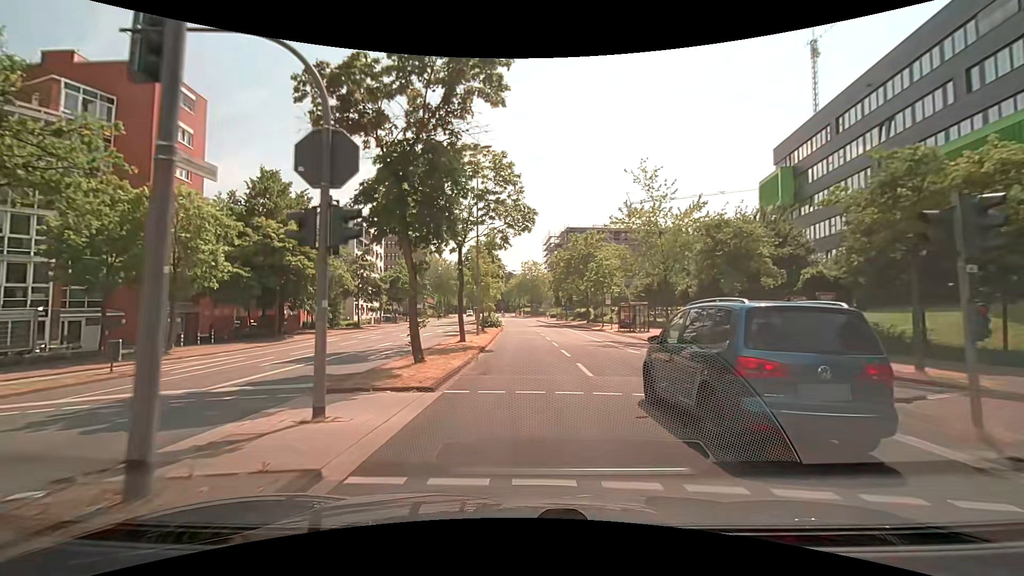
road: unclassified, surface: asphalt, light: Day
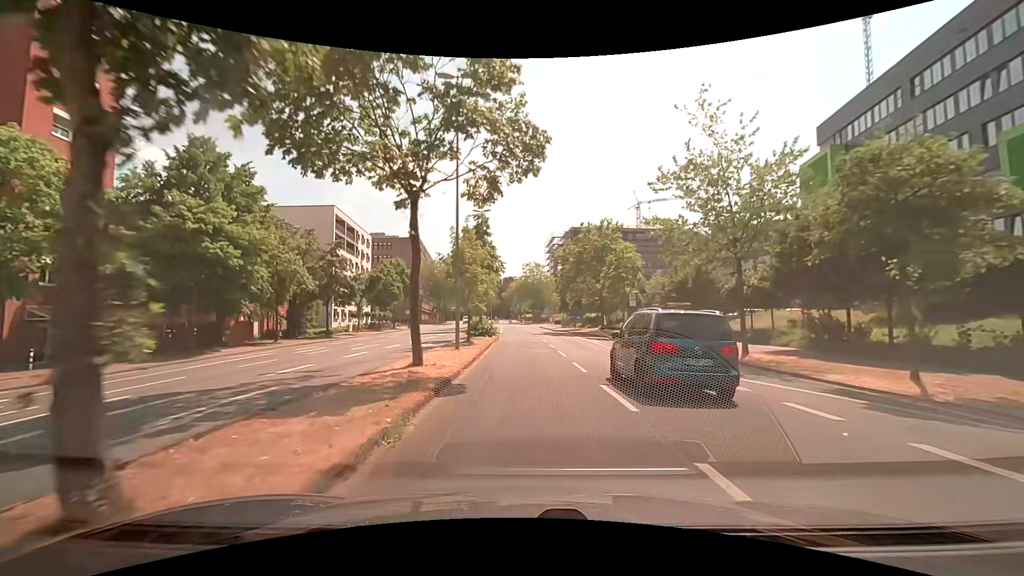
(0.0, +10.5) m; 0°
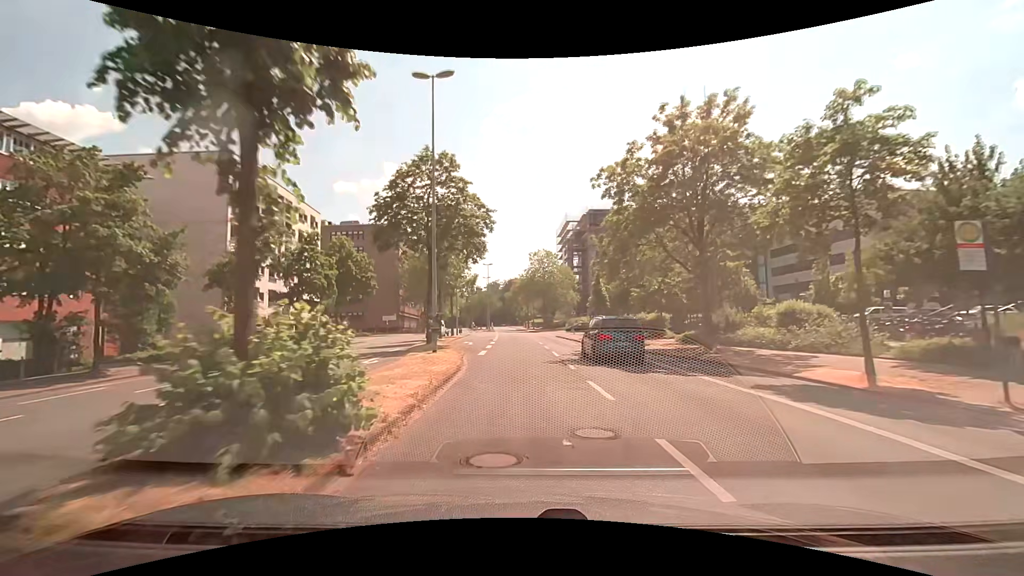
(0.0, +29.3) m; 0°
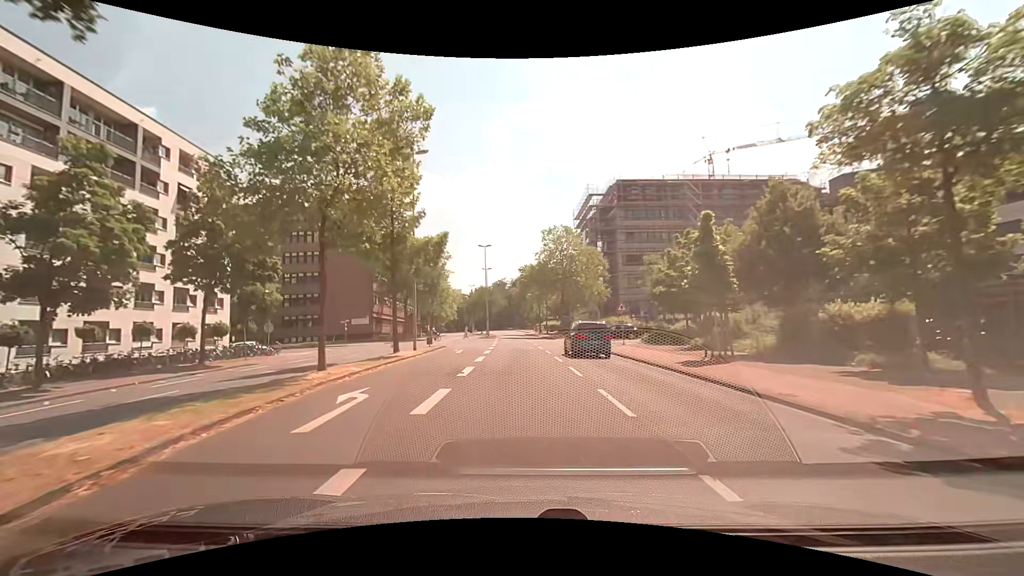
(-0.4, +25.4) m; -2°
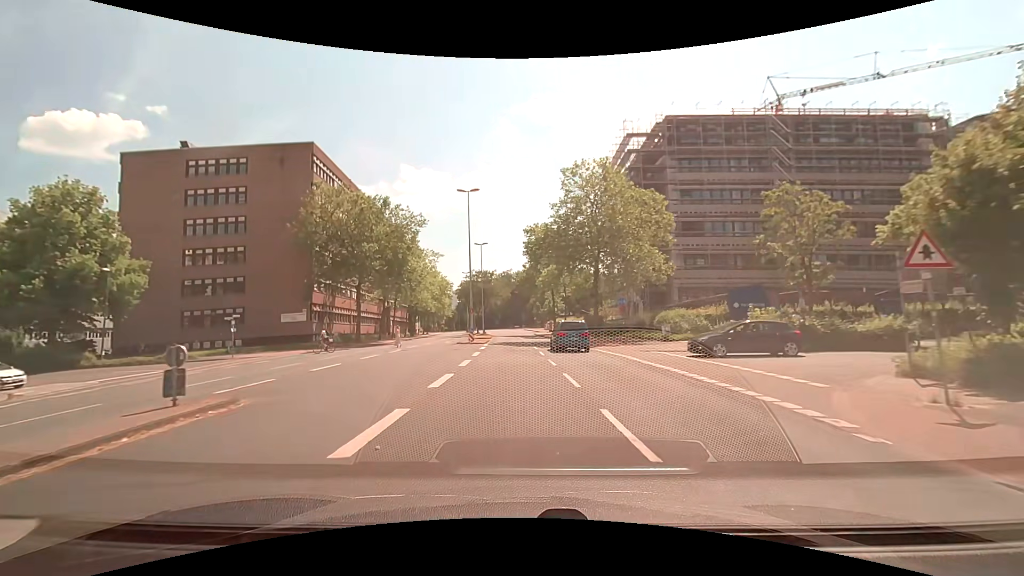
(+0.2, +26.9) m; 0°
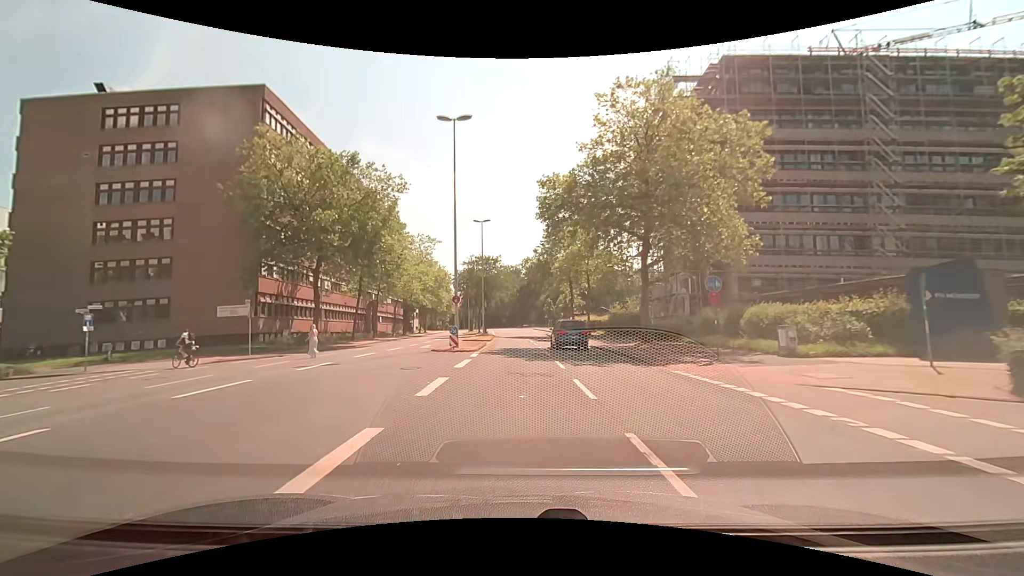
(-0.3, +14.1) m; -1°
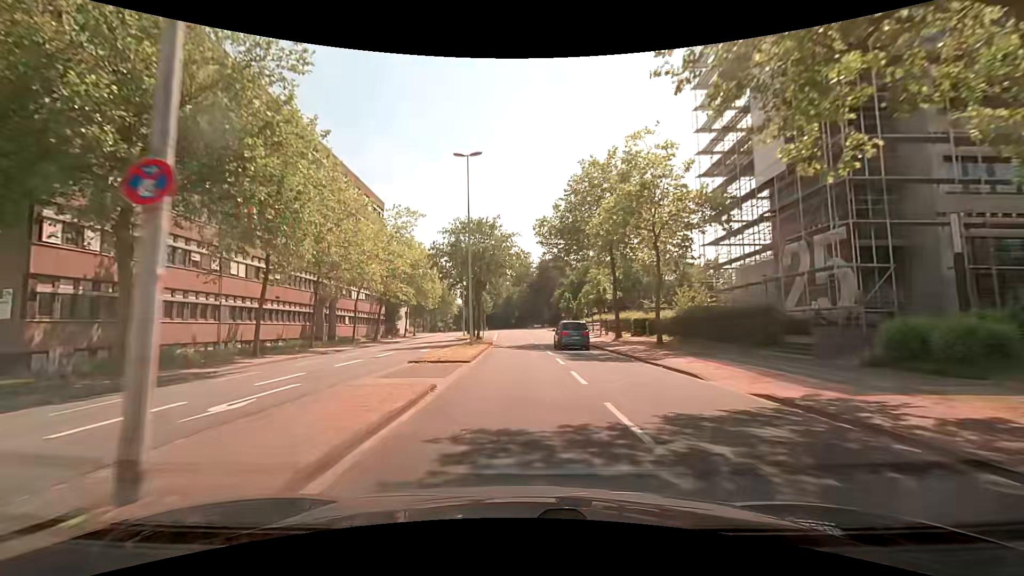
(-0.3, +21.7) m; -1°
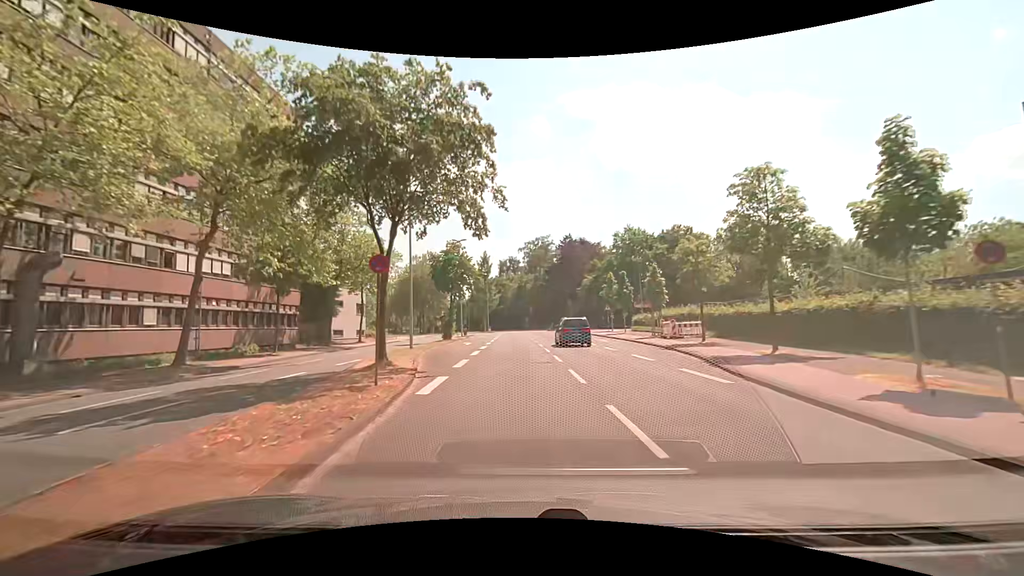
(-0.5, +37.0) m; -2°
(0, +10) (0, +20) (0, +30) (0, +40) (-1, +50) (-1, +60) (-1, +70) (-2, +80) (-2, +90) (-3, +100) m
